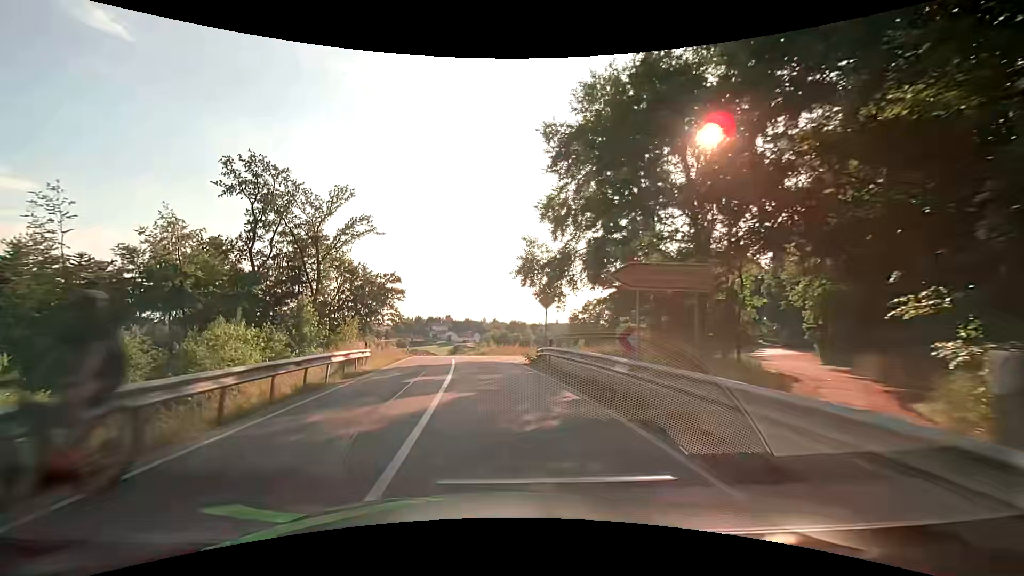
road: secondary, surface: asphalt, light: Day
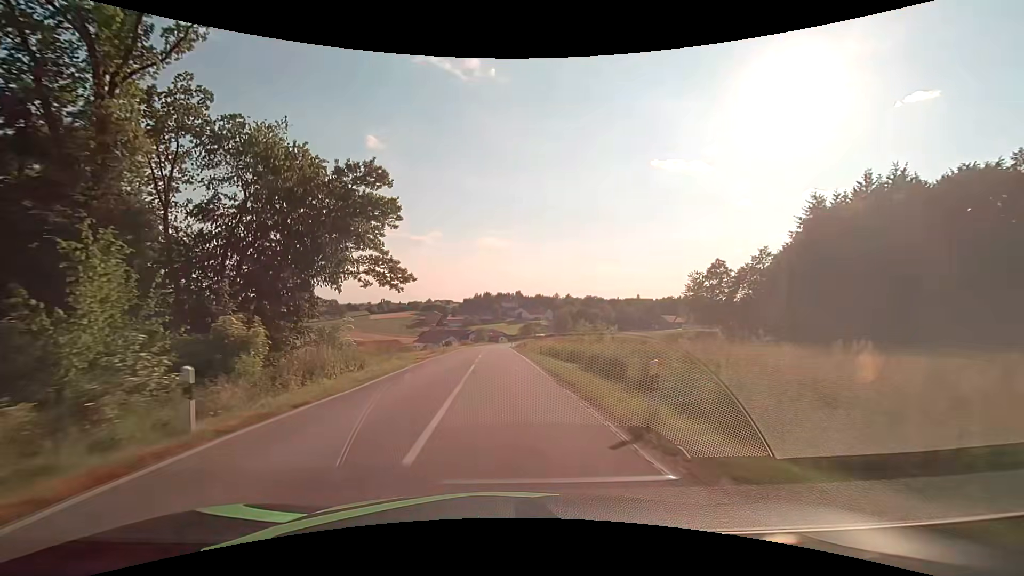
(-3.9, +42.7) m; -8°
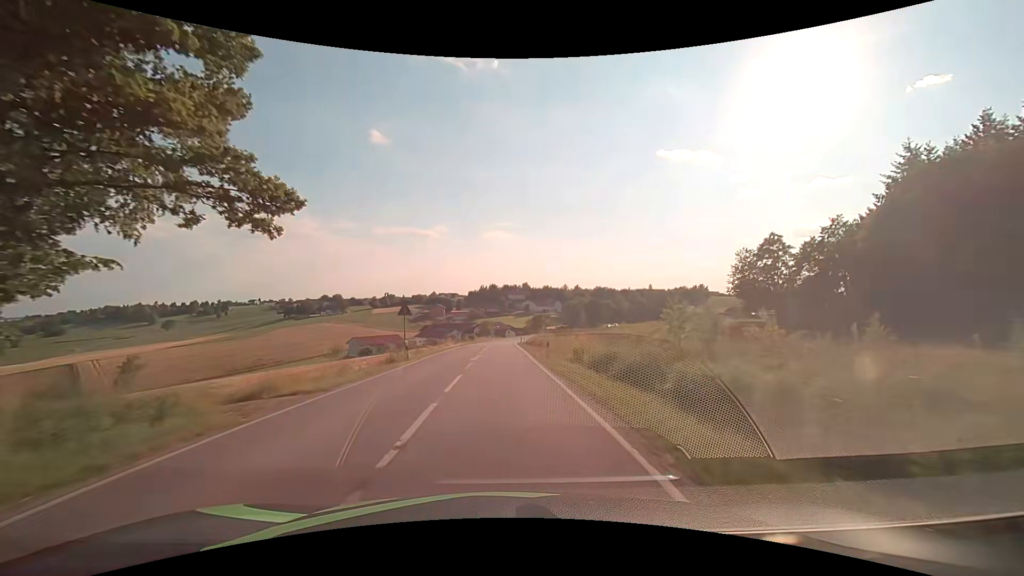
(-0.2, +18.2) m; -1°
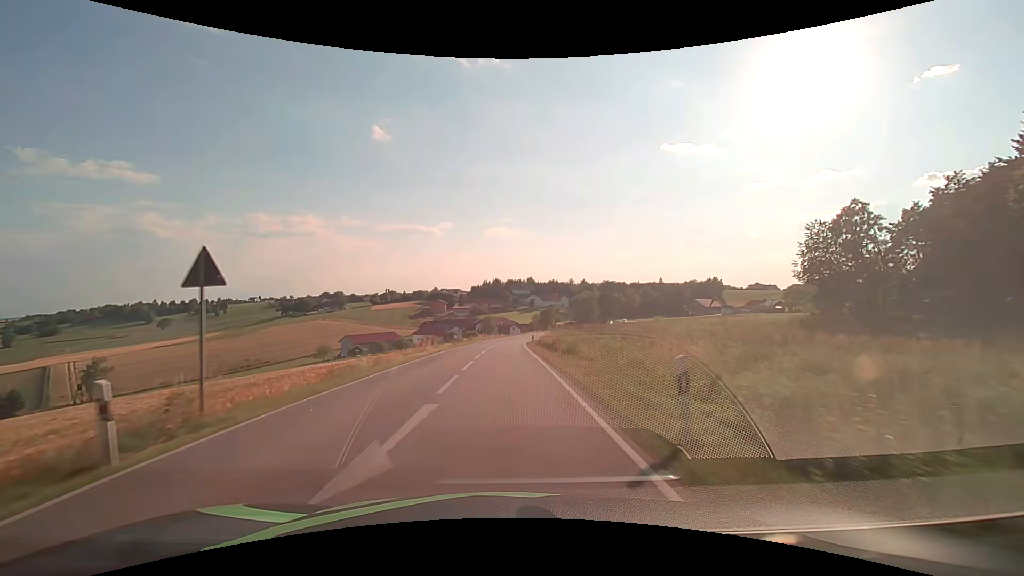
(-0.2, +18.4) m; -1°
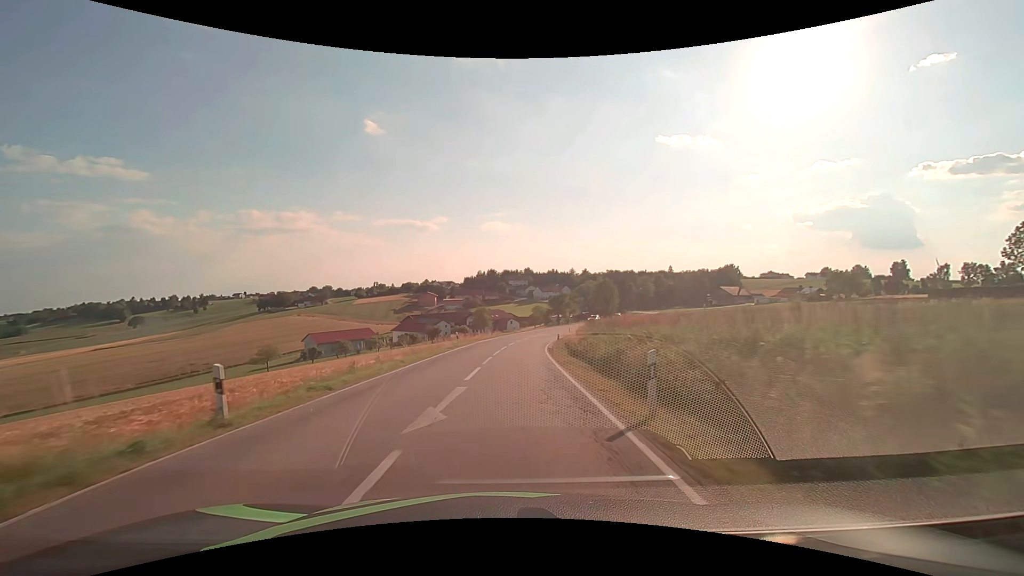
(-0.2, +36.7) m; 0°
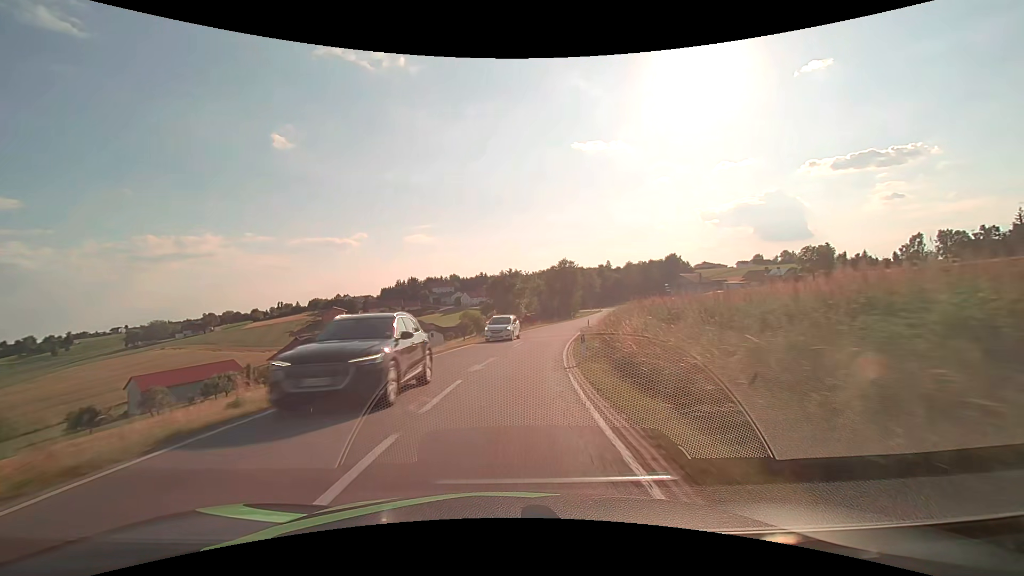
(+2.4, +45.6) m; +8°
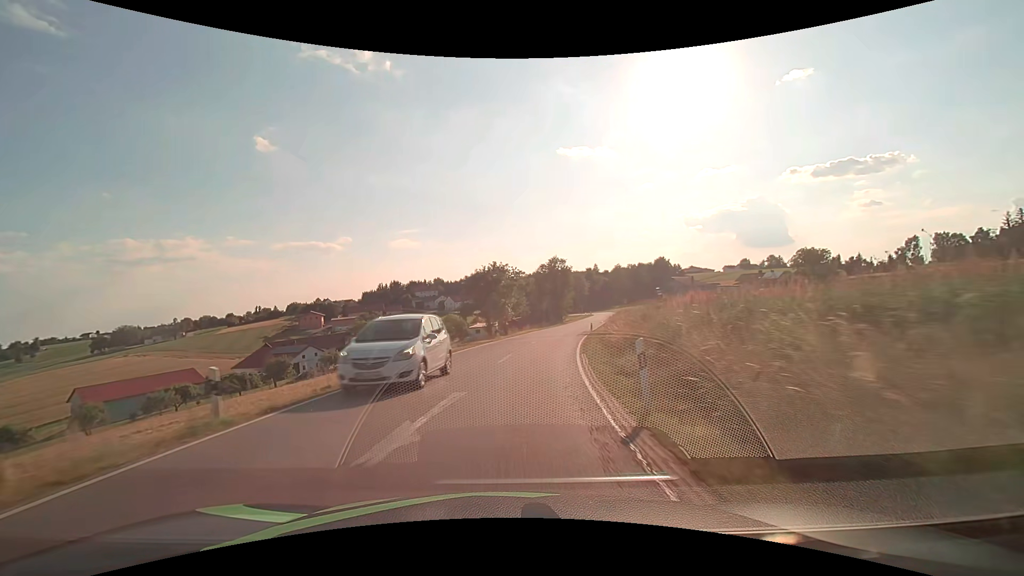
(+0.1, +9.1) m; +2°
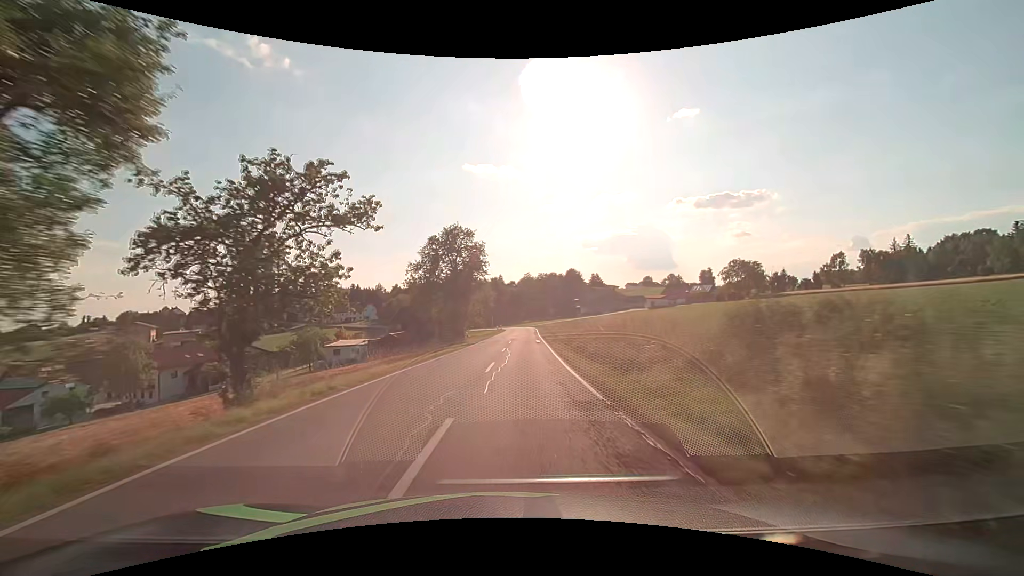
(+3.5, +36.4) m; +12°
